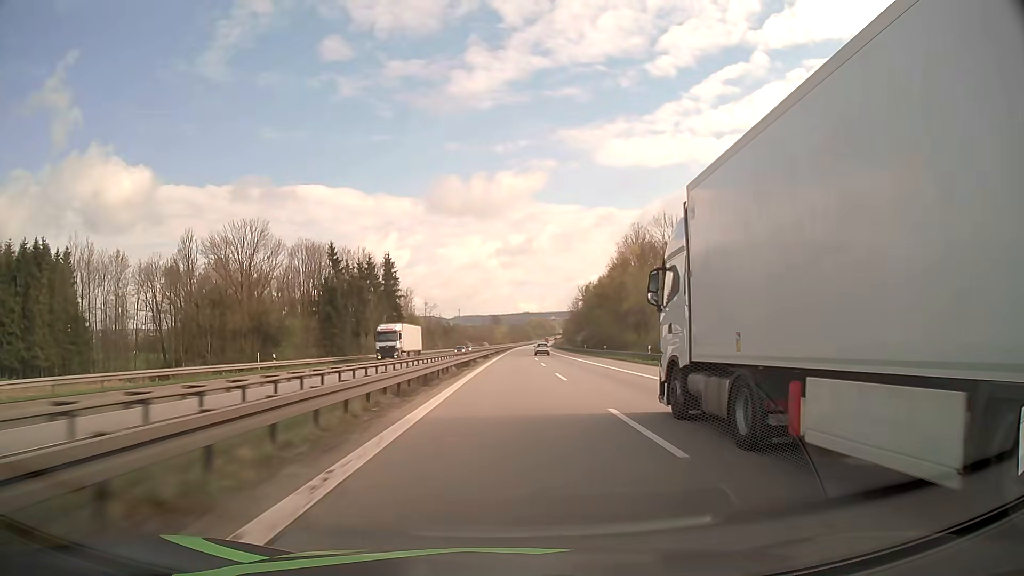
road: motorway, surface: asphalt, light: Day
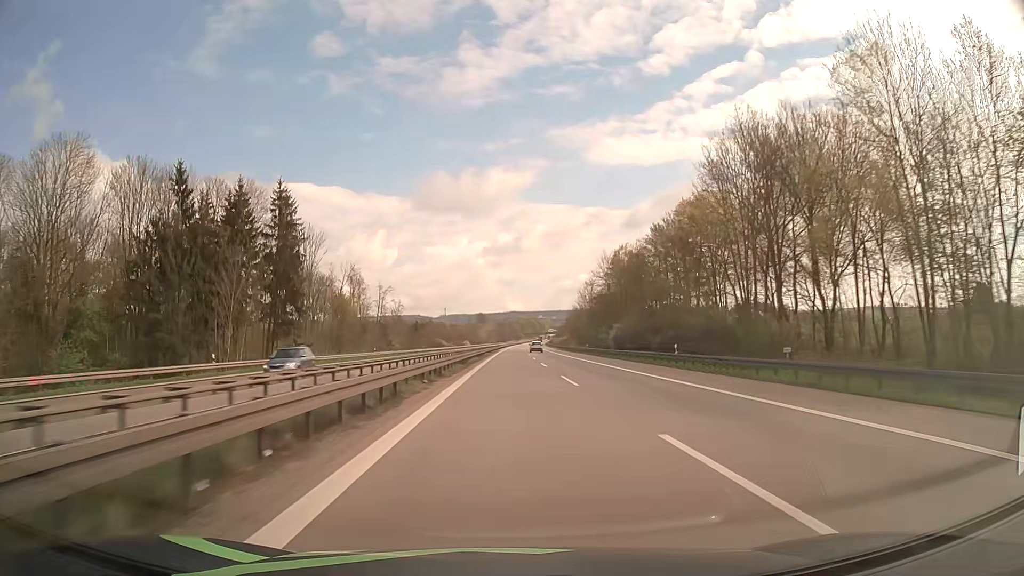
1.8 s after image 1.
(+0.6, +58.9) m; +1°
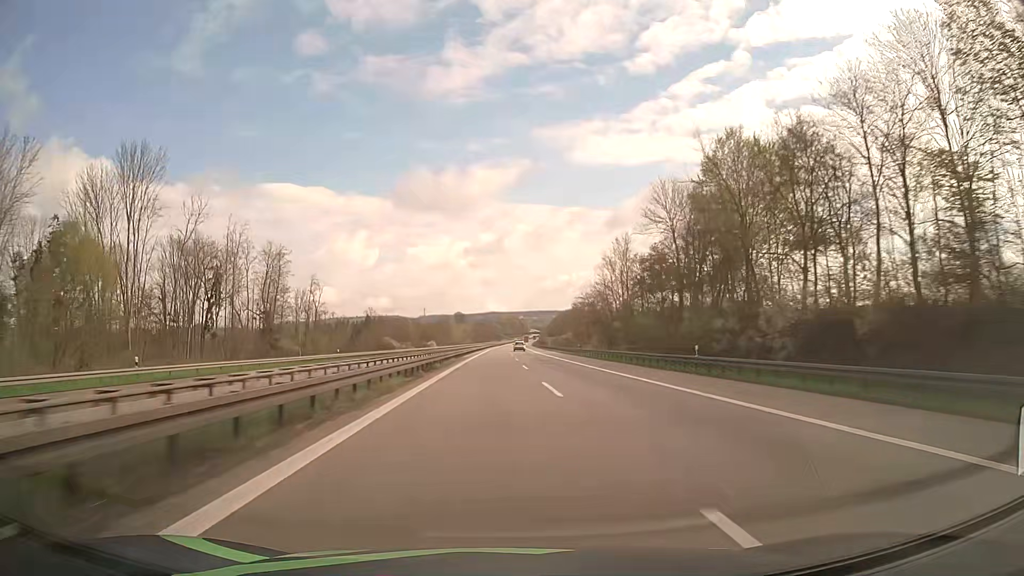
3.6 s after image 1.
(+0.8, +59.1) m; +2°
